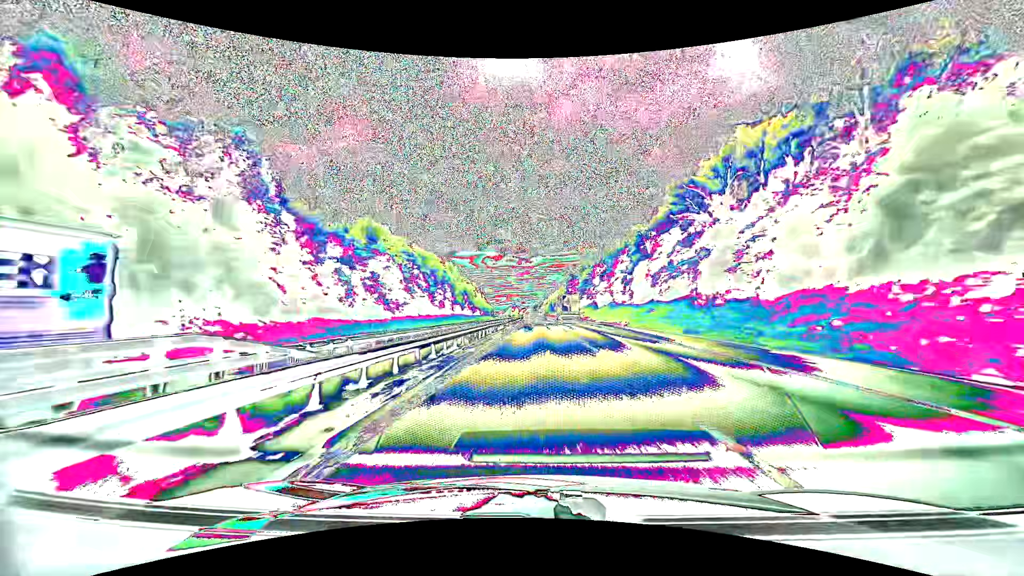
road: motorway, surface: asphalt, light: Day
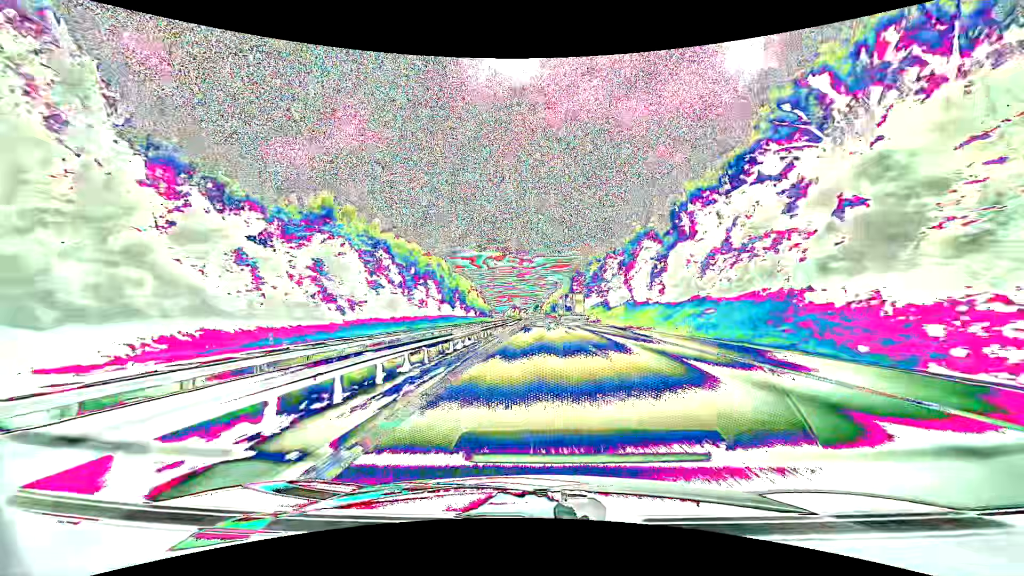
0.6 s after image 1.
(0.0, +21.3) m; 0°
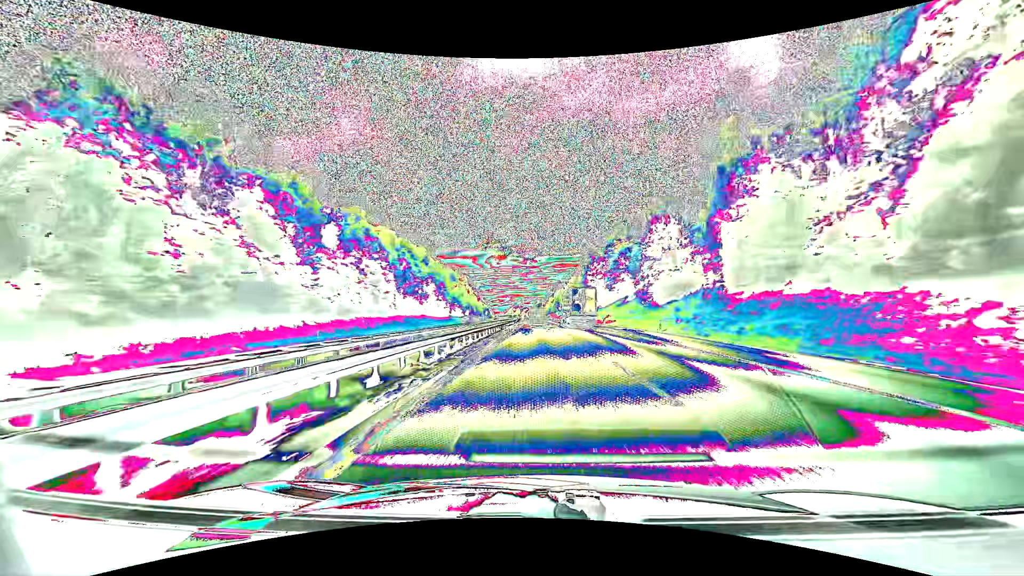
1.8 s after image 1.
(-0.1, +42.3) m; 0°
(0, +10) (0, +20) (0, +30) (0, +40) (0, +50) (0, +60) (-1, +70) (-1, +80) (-1, +90) (-1, +100) m
